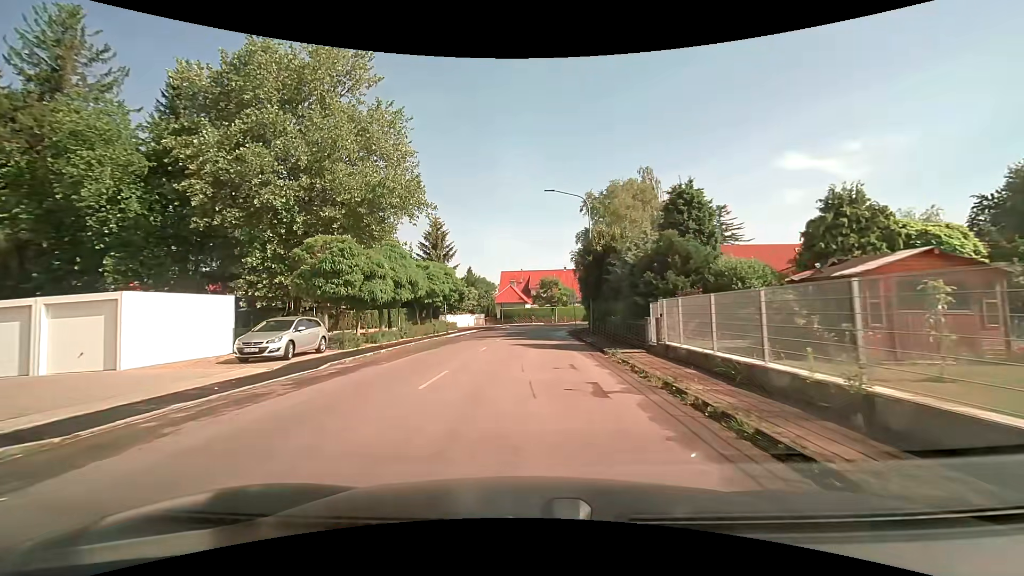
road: tertiary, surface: asphalt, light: Day
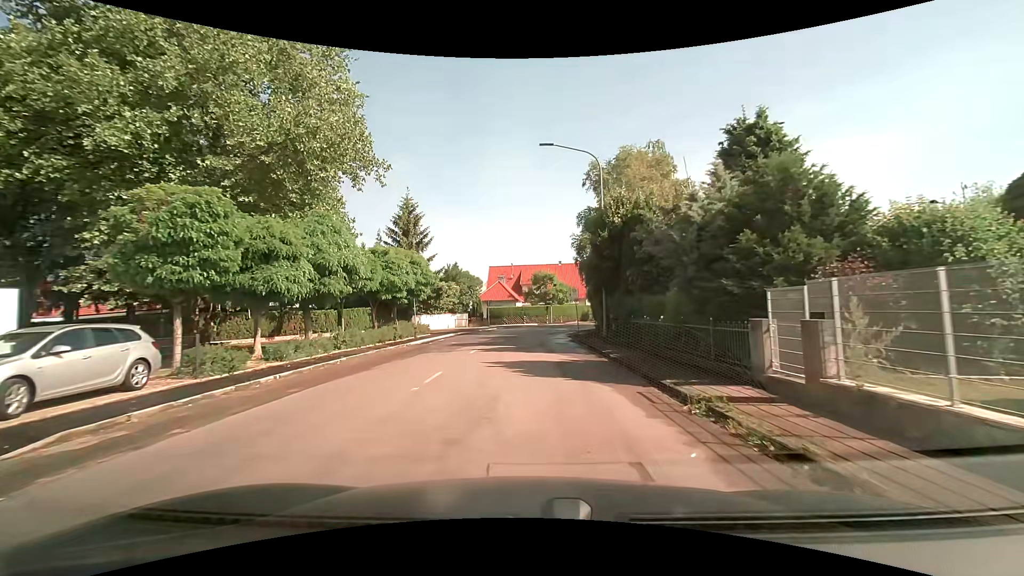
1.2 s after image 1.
(0.0, +9.0) m; +1°
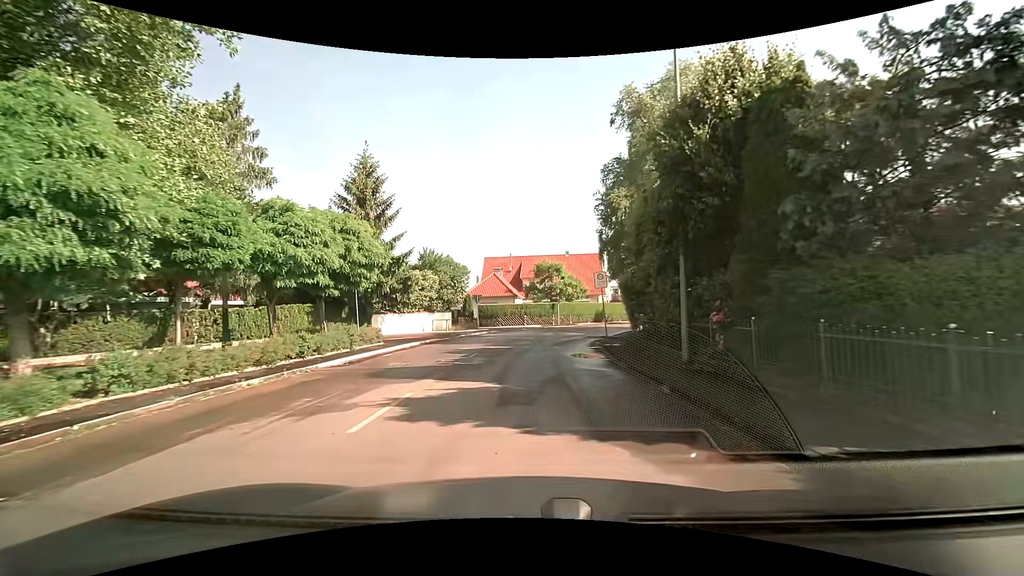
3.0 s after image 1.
(-0.1, +12.0) m; -1°
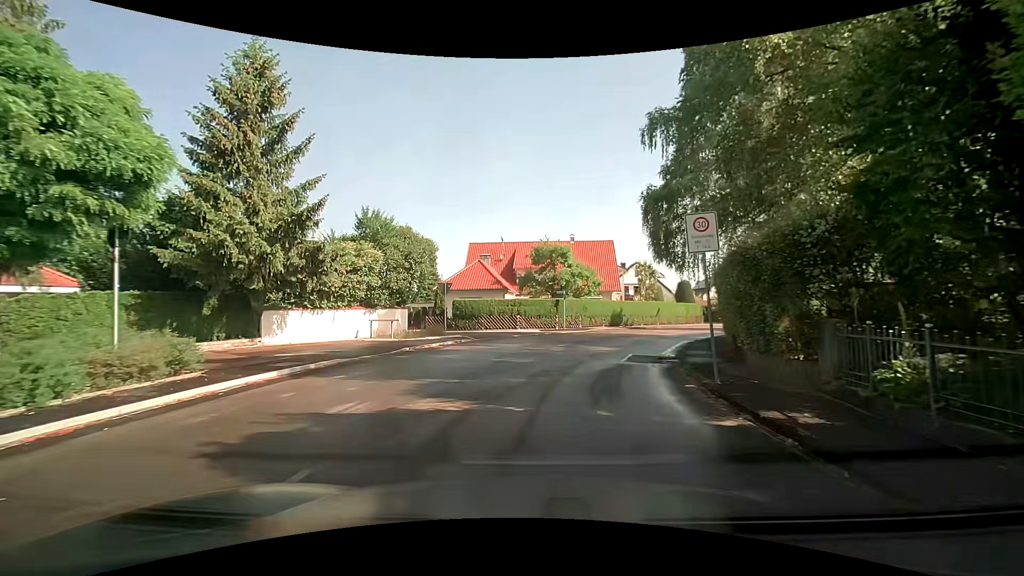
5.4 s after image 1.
(0.0, +13.4) m; 0°
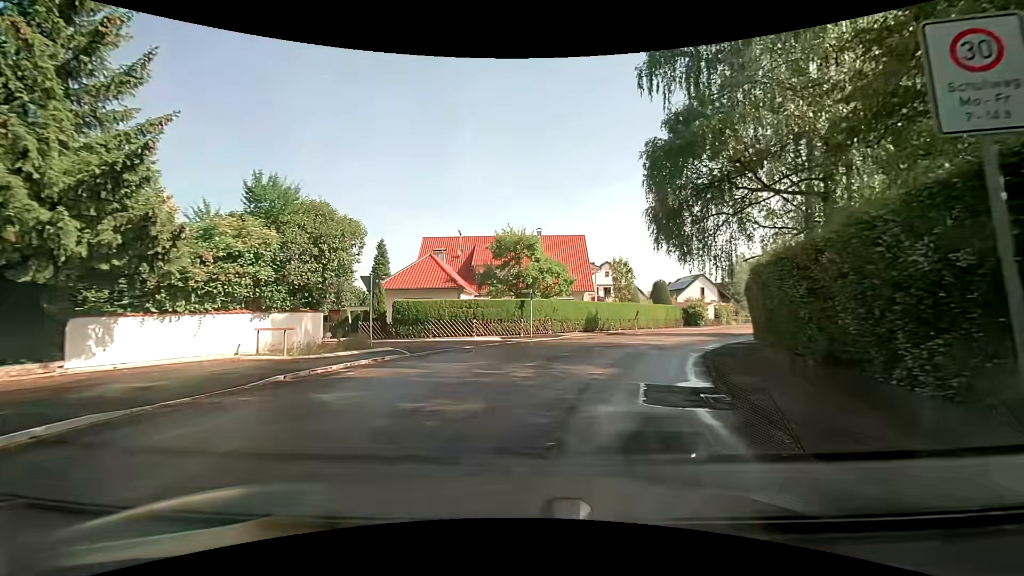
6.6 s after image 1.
(+0.2, +6.5) m; +4°
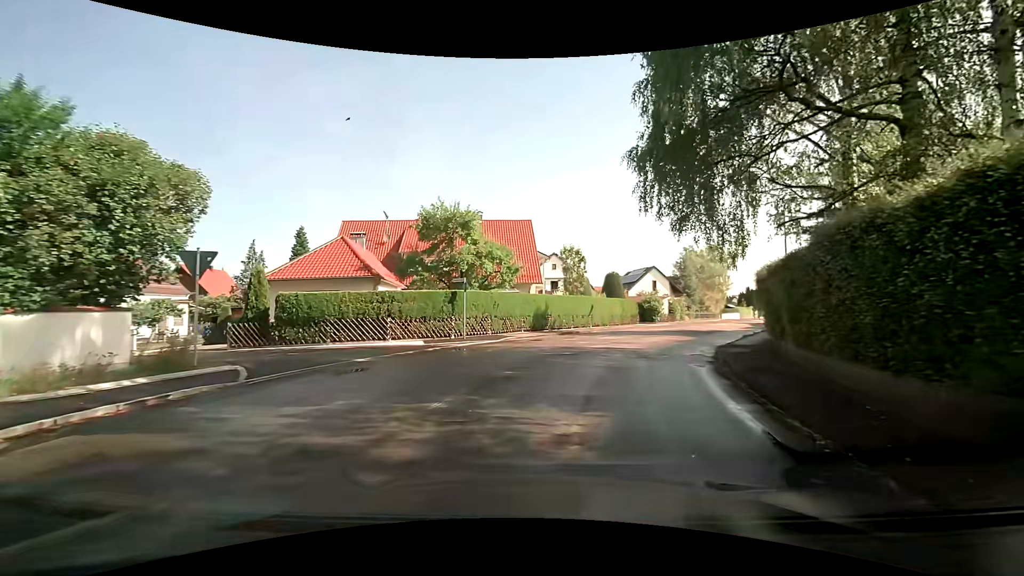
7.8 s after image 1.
(+0.3, +6.5) m; +6°
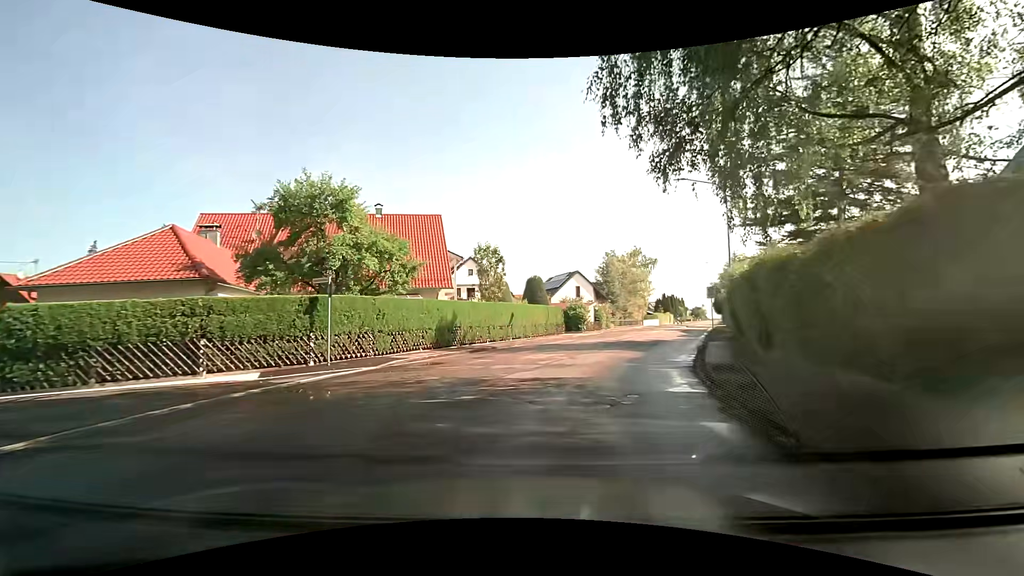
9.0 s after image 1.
(+0.5, +6.4) m; +9°
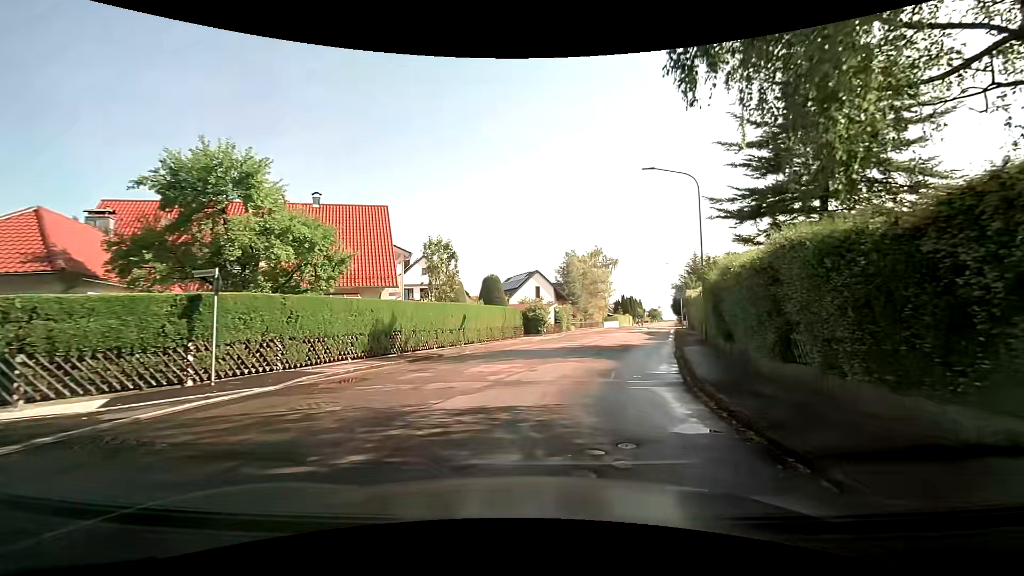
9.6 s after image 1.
(+0.1, +3.2) m; +4°
(+1, +10) (+4, +20) (+7, +29) (+10, +39) (+13, +48) (+16, +58) (+19, +67) (+22, +77) (+25, +86) (+28, +96) m
